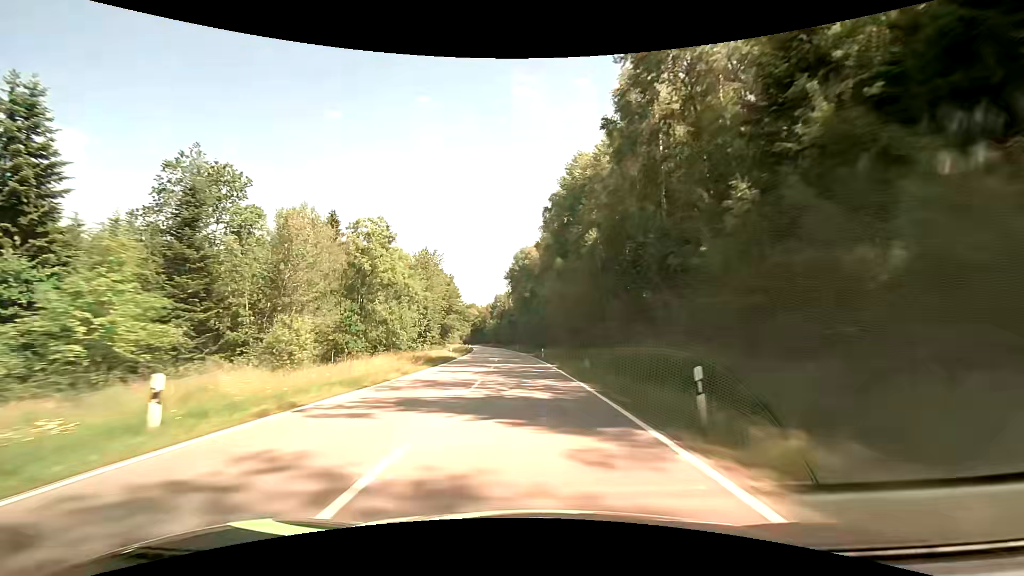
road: secondary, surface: asphalt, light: Day
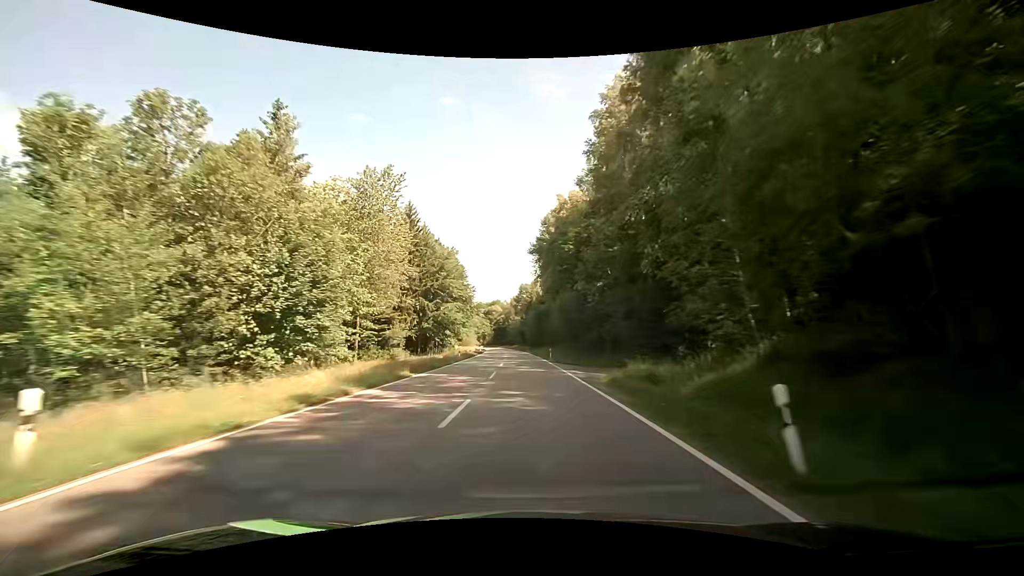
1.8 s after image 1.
(-1.3, +42.5) m; -4°
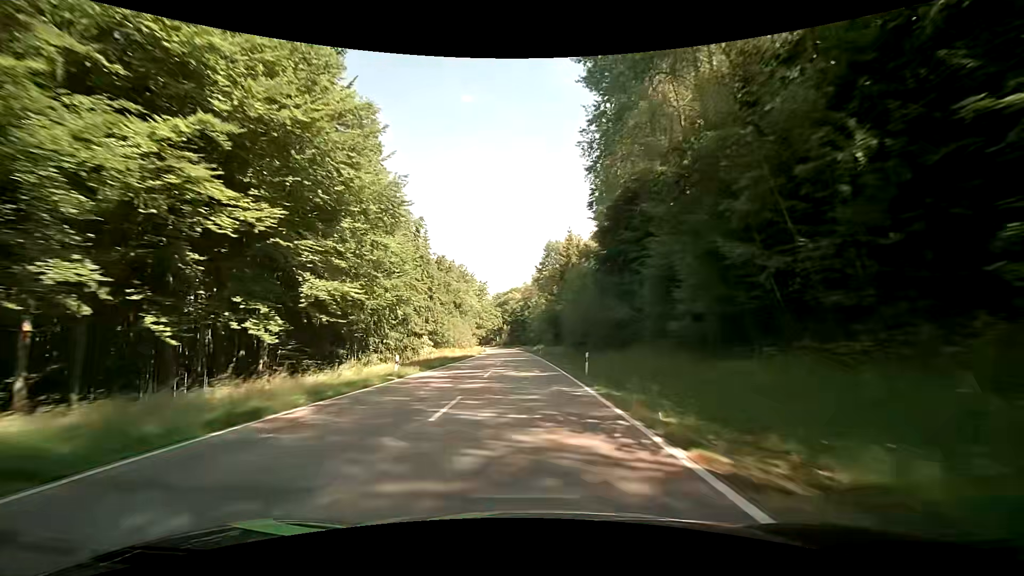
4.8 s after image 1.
(-1.7, +71.4) m; -3°
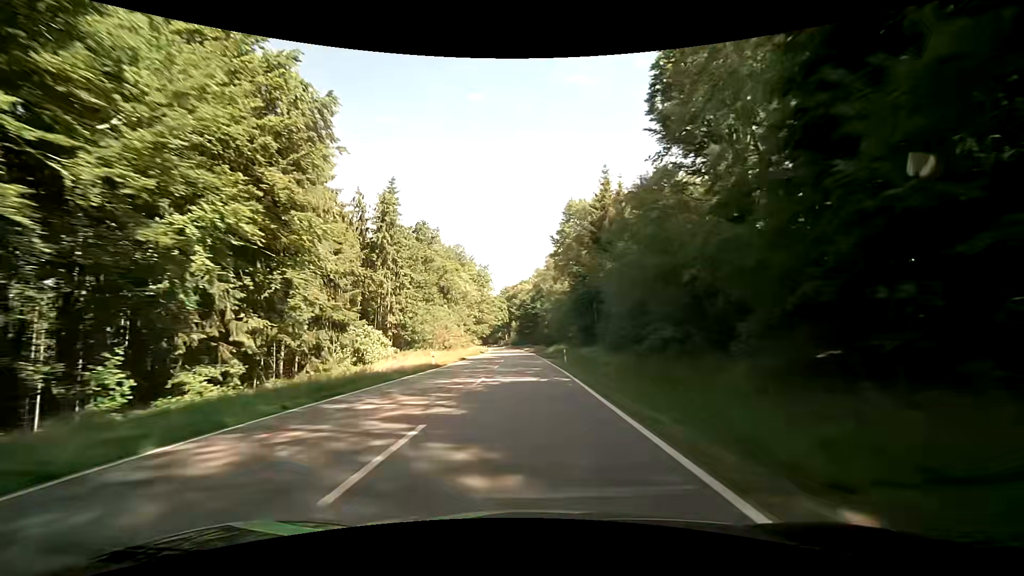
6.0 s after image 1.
(-0.2, +28.7) m; -1°
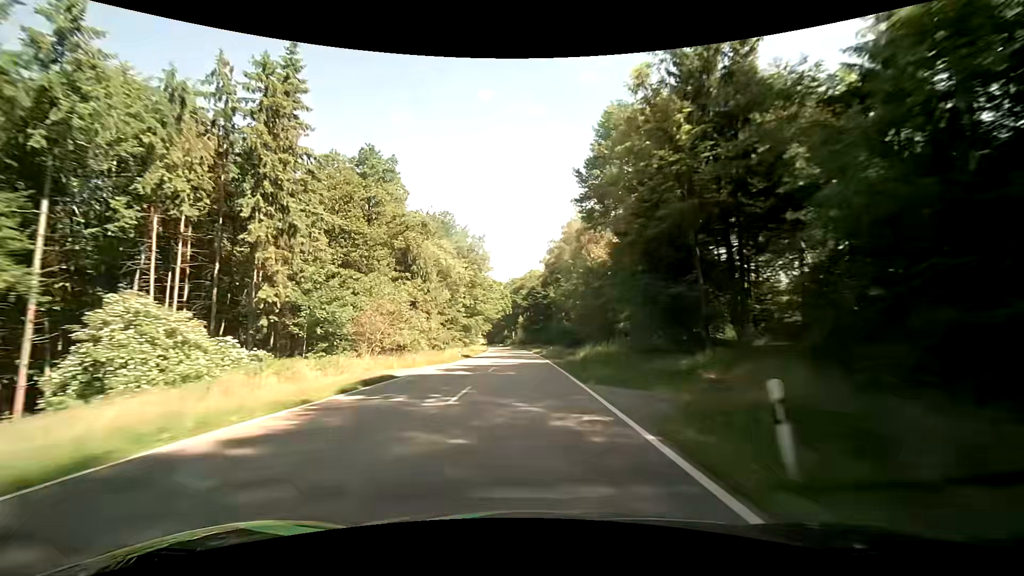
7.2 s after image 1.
(-0.2, +28.8) m; -1°
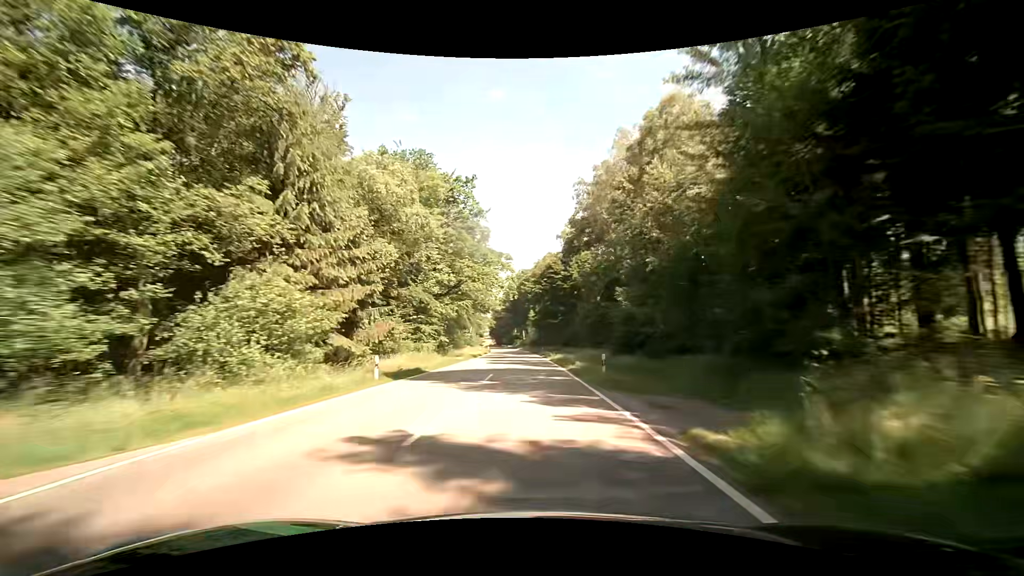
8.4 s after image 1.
(-0.4, +28.9) m; -1°
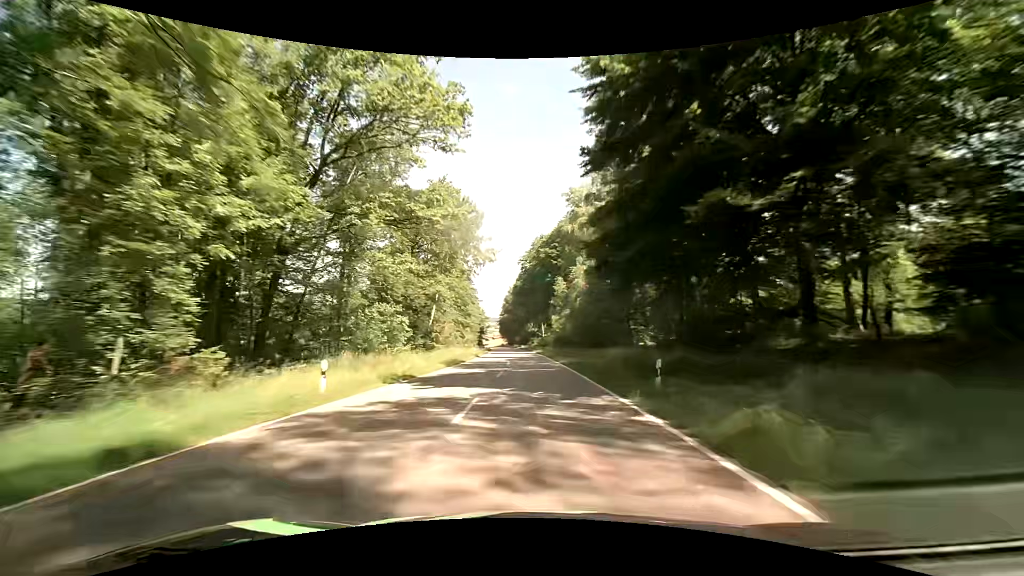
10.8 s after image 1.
(-1.3, +58.2) m; -2°
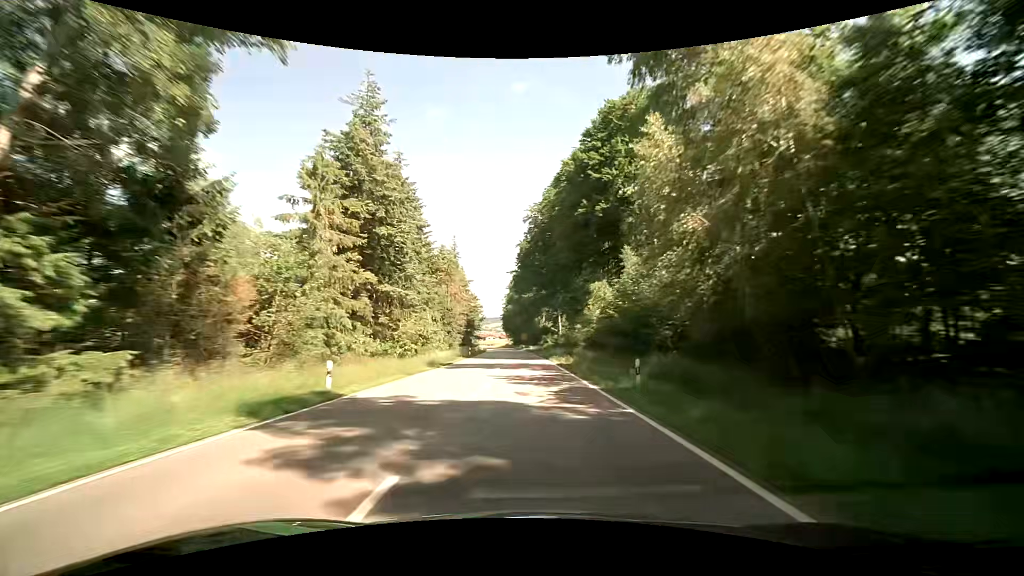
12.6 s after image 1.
(-0.4, +43.7) m; -1°
(0, +10) (0, +20) (0, +30) (-1, +40) (-1, +50) (-1, +60) (-2, +70) (-2, +80) (-3, +90) (-4, +100) m
